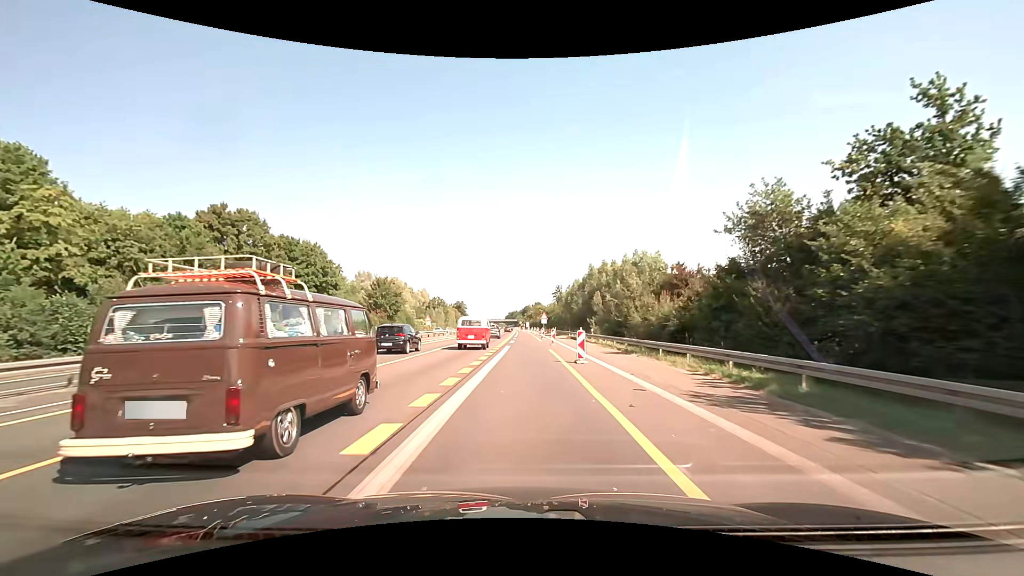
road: motorway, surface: asphalt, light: Day
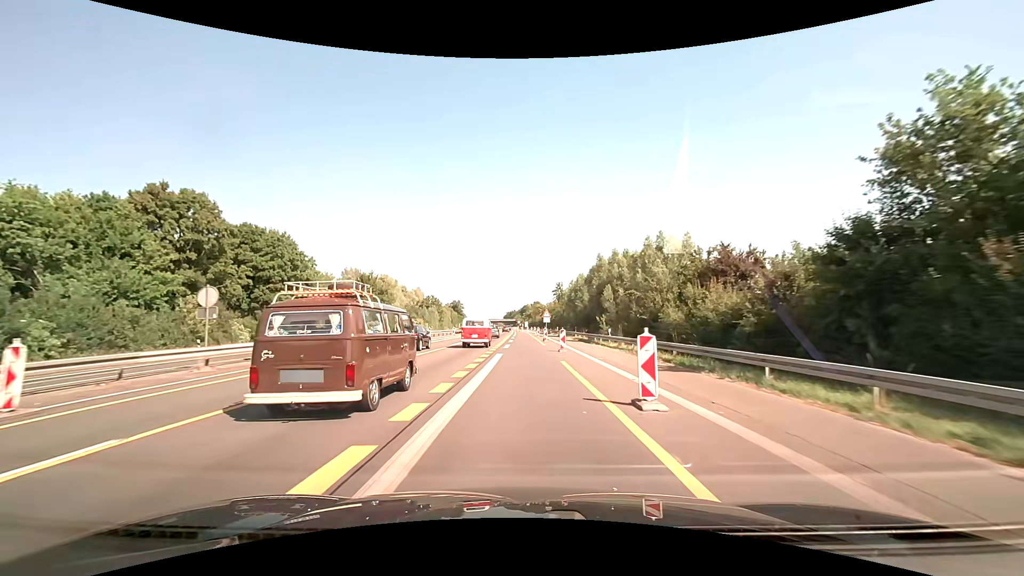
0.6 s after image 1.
(0.0, +10.5) m; 0°
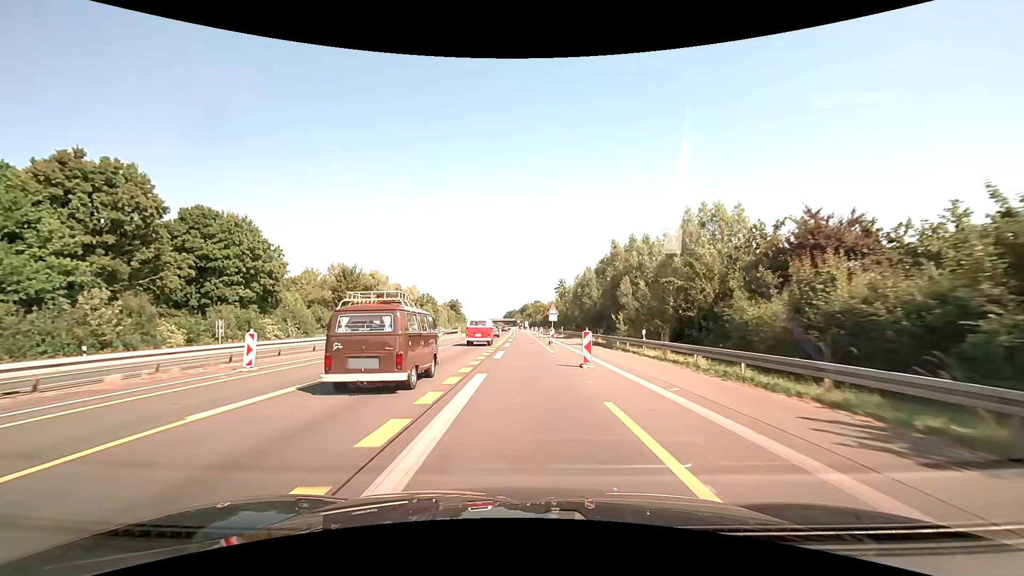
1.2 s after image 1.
(0.0, +10.6) m; 0°
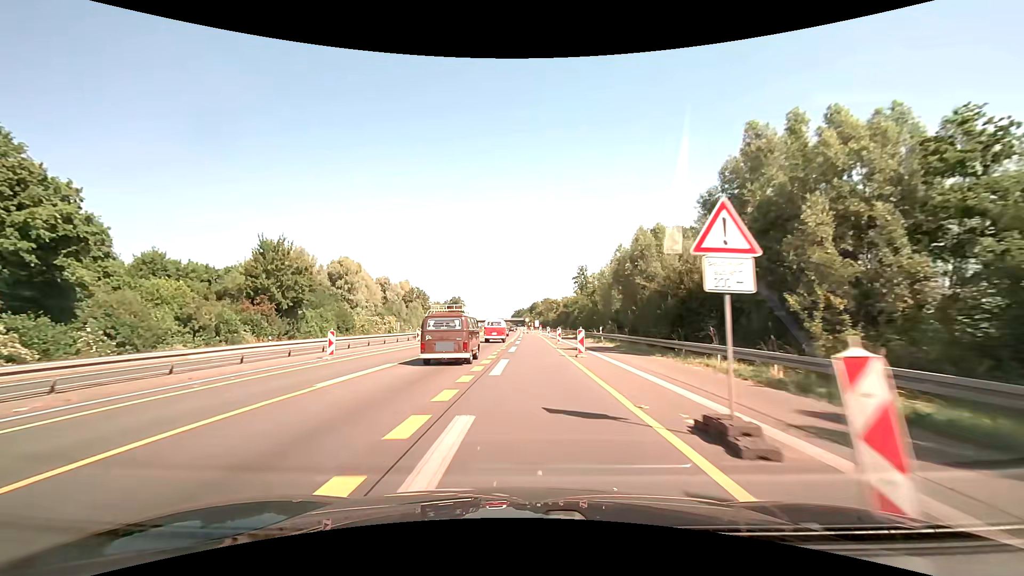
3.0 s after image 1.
(-0.2, +32.3) m; -1°
(0, +10) (0, +20) (0, +30) (-1, +40) (-1, +50) (-1, +60) (-2, +70) (-2, +80) (-2, +90) (-2, +100) m
